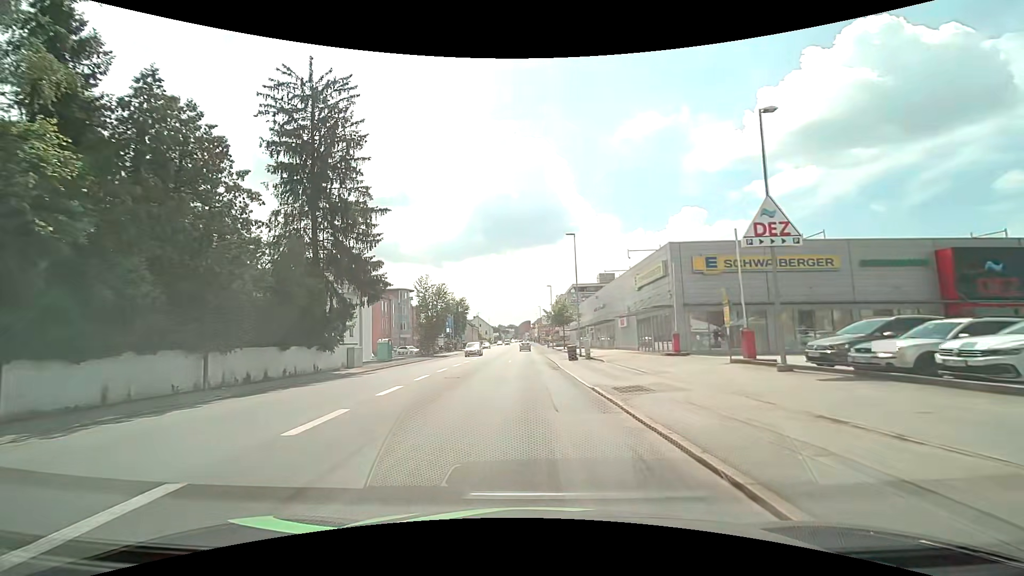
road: tertiary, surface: asphalt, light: Day
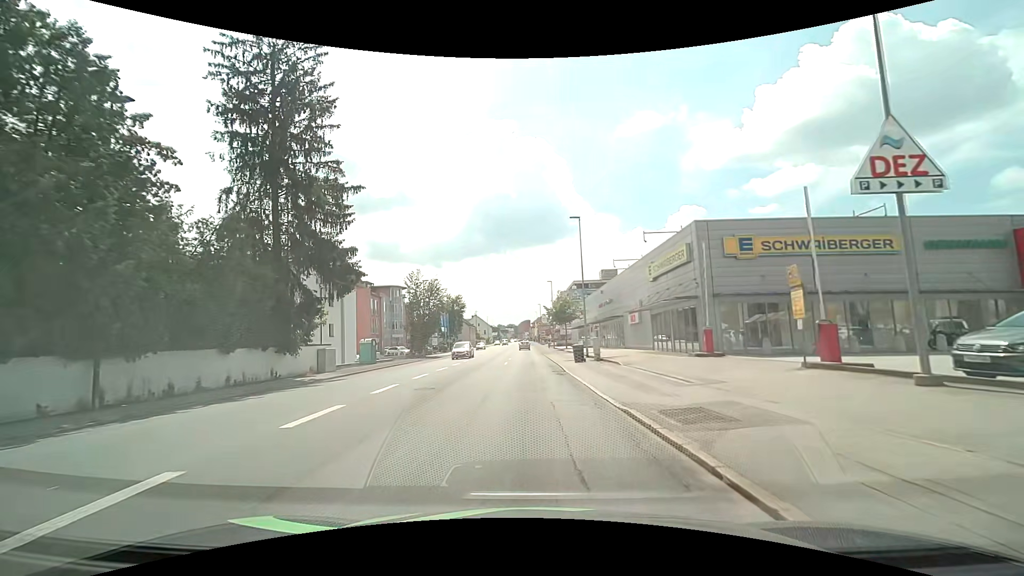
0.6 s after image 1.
(0.0, +5.3) m; 0°
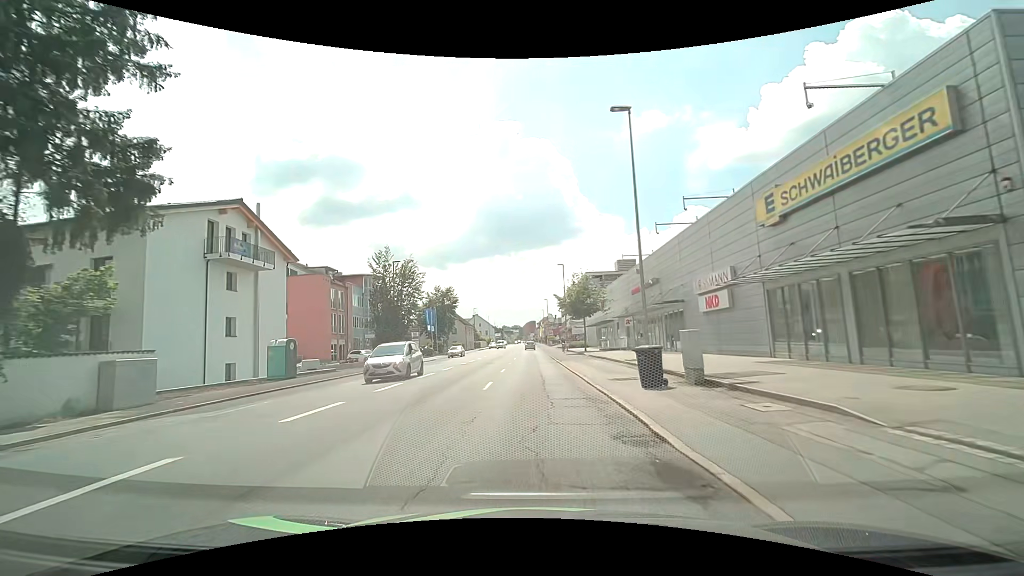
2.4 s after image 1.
(-0.1, +17.4) m; -1°
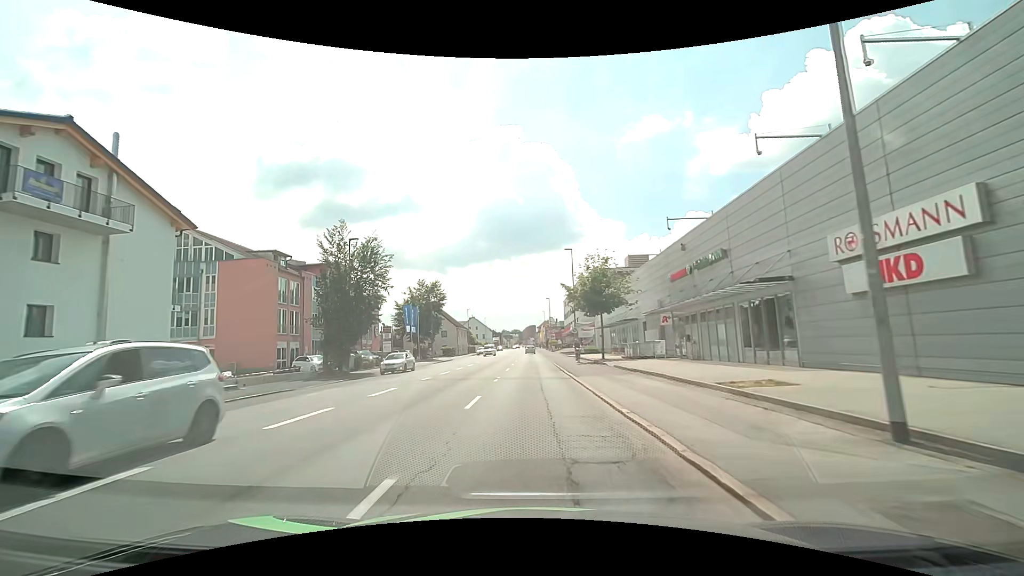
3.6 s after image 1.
(0.0, +12.5) m; 0°
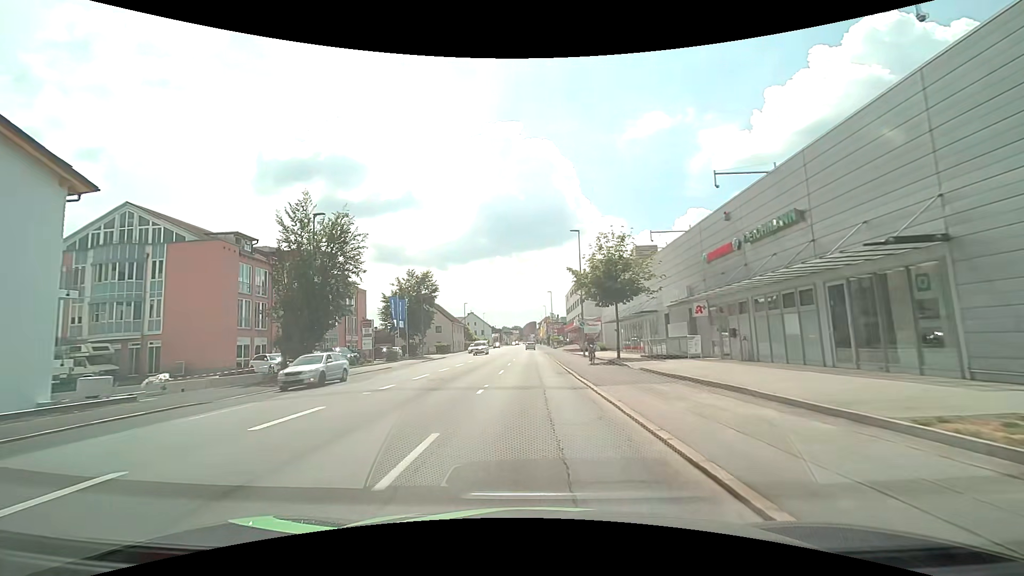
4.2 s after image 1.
(0.0, +6.5) m; 0°
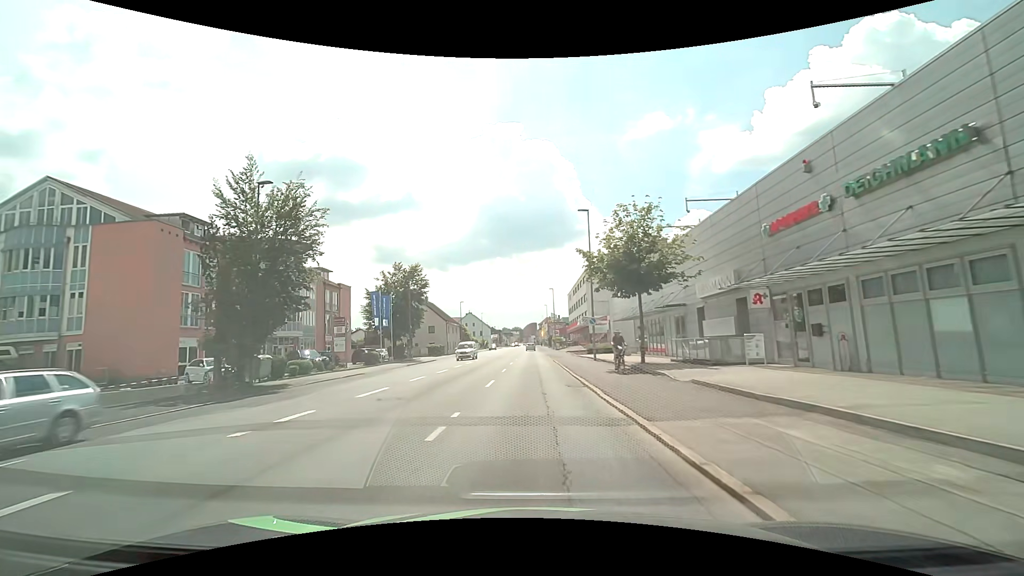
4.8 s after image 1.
(0.0, +6.7) m; 0°
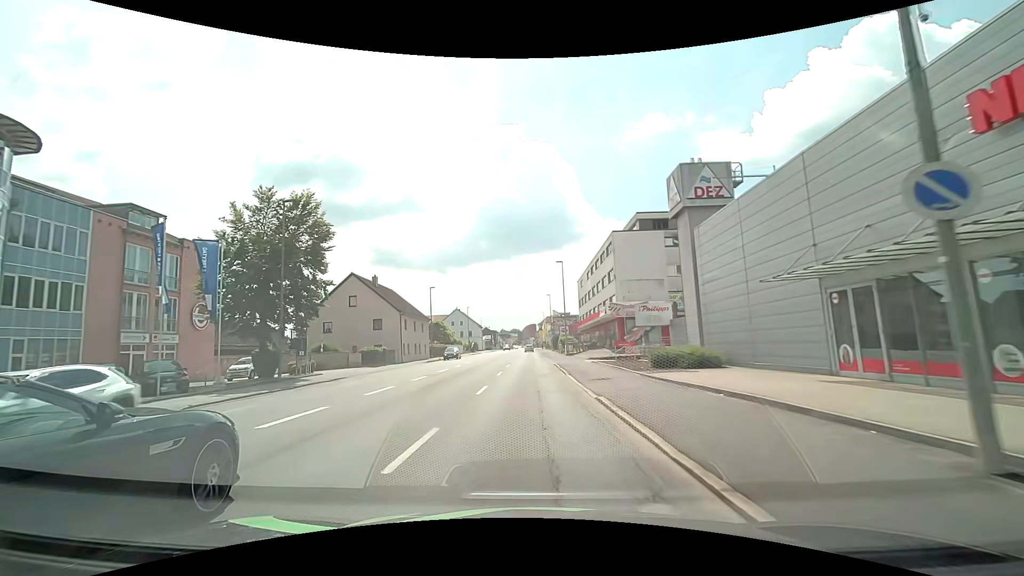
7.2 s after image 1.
(0.0, +29.2) m; 0°
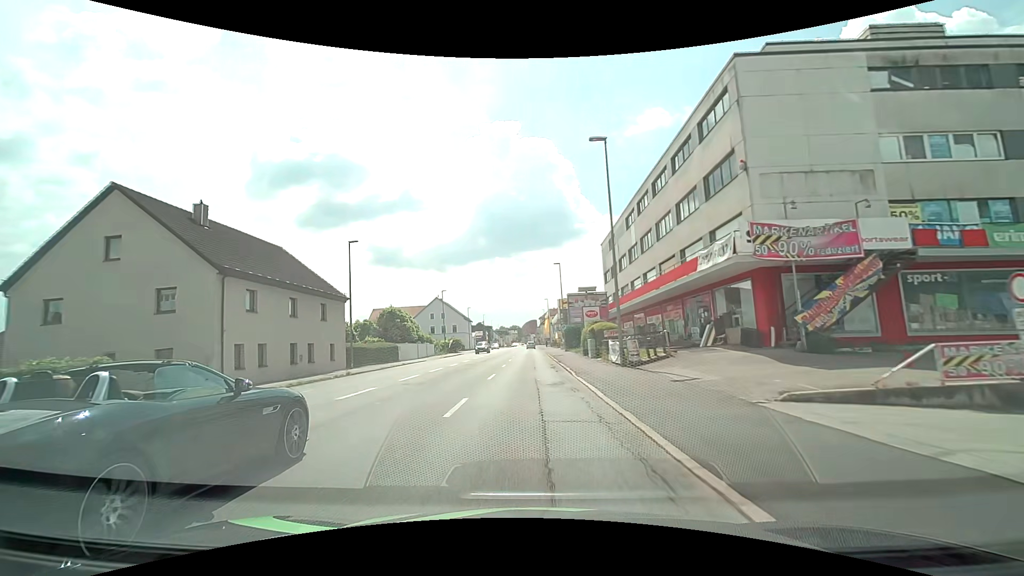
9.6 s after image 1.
(-0.1, +32.4) m; 0°
(0, +10) (0, +20) (0, +30) (0, +40) (0, +50) (0, +60) (0, +70) (0, +80) (0, +90) (0, +100) m
